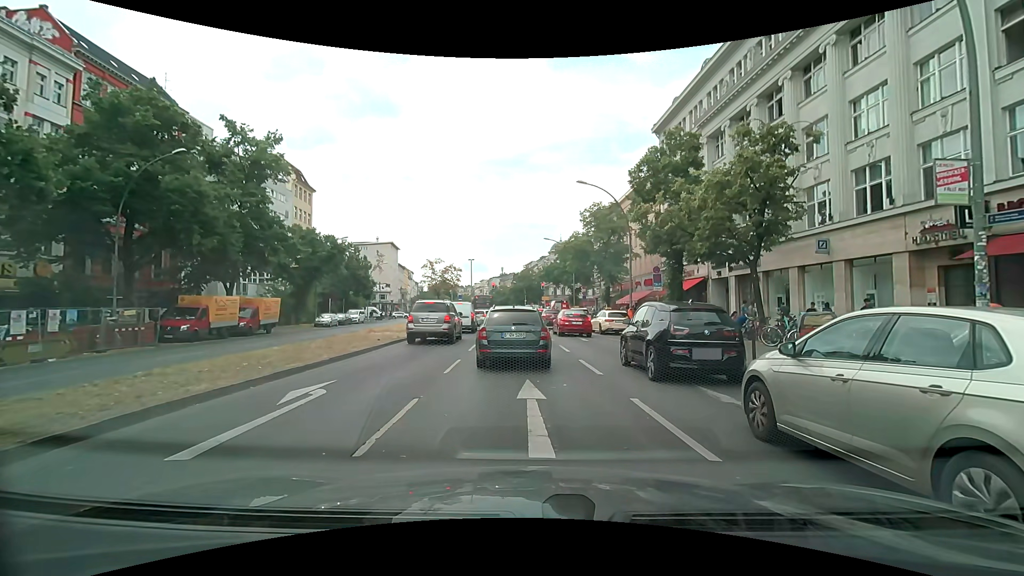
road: primary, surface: asphalt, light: Day
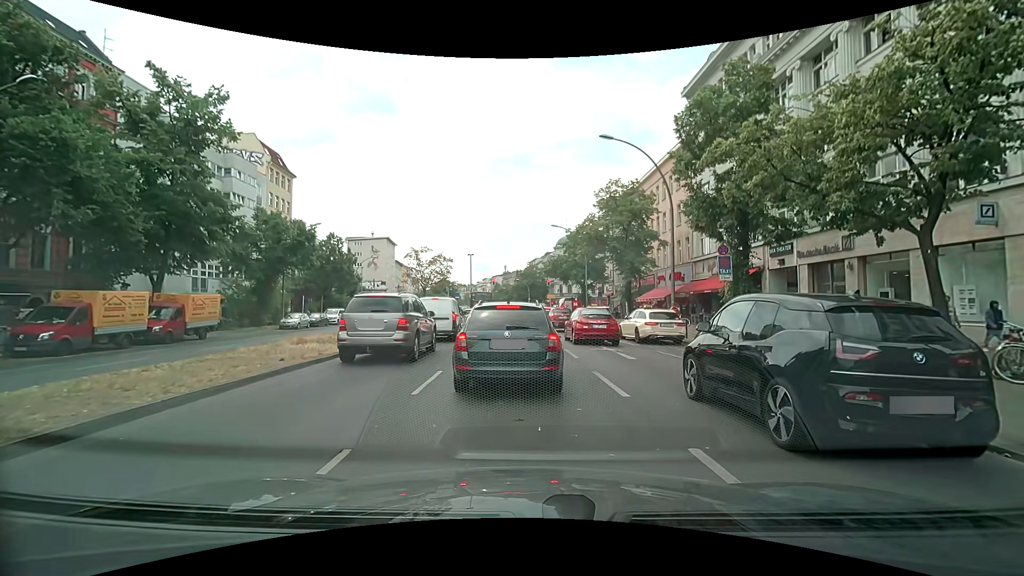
(+0.1, +8.9) m; +1°
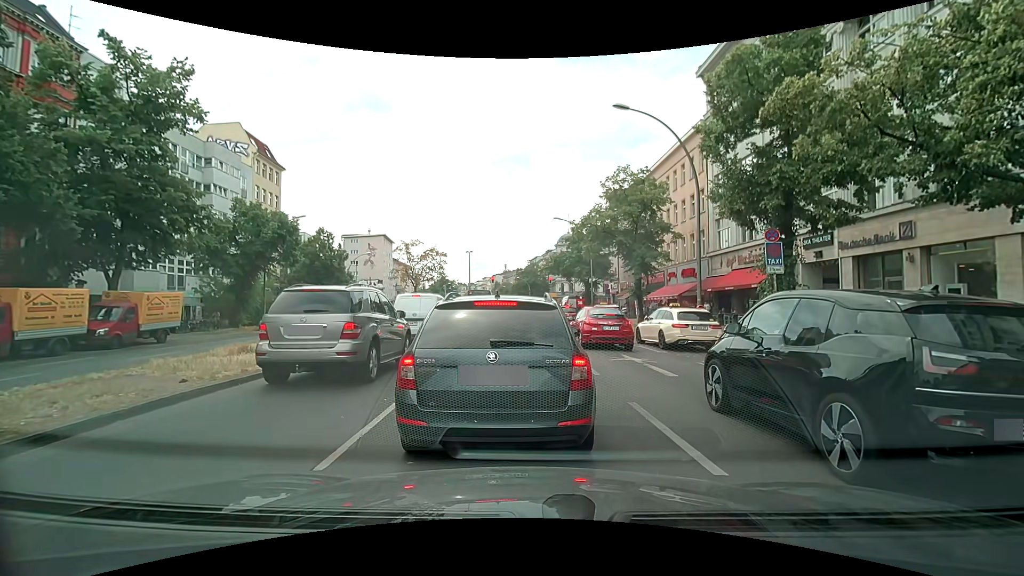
(0.0, +3.5) m; +2°
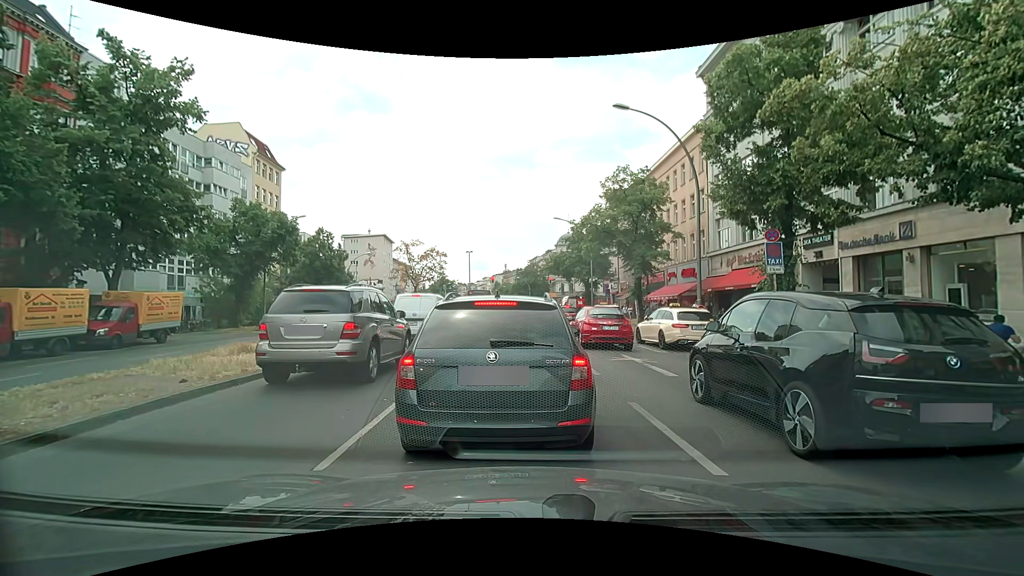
(0.0, 0.0) m; 0°
